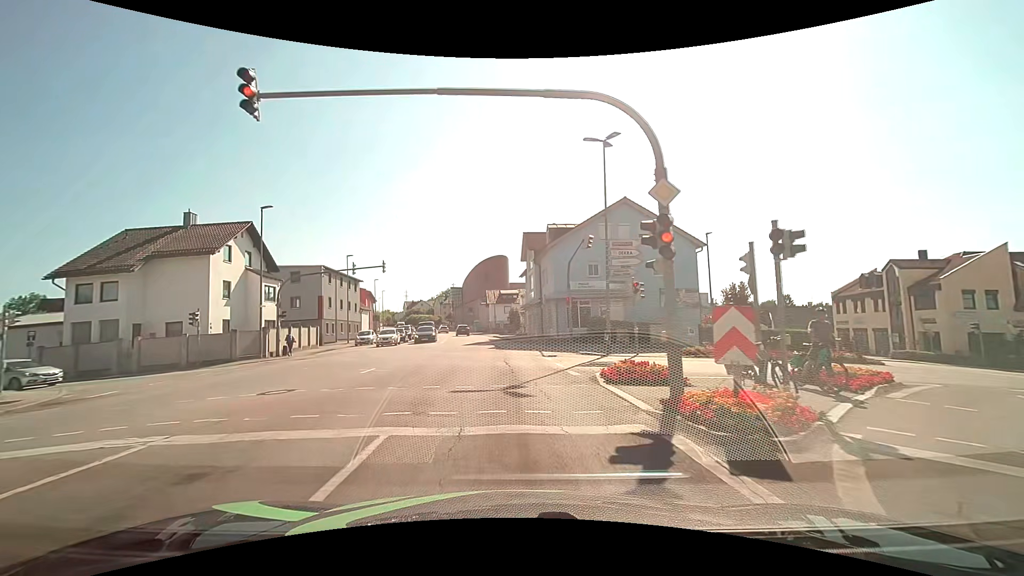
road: tertiary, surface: asphalt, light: Day
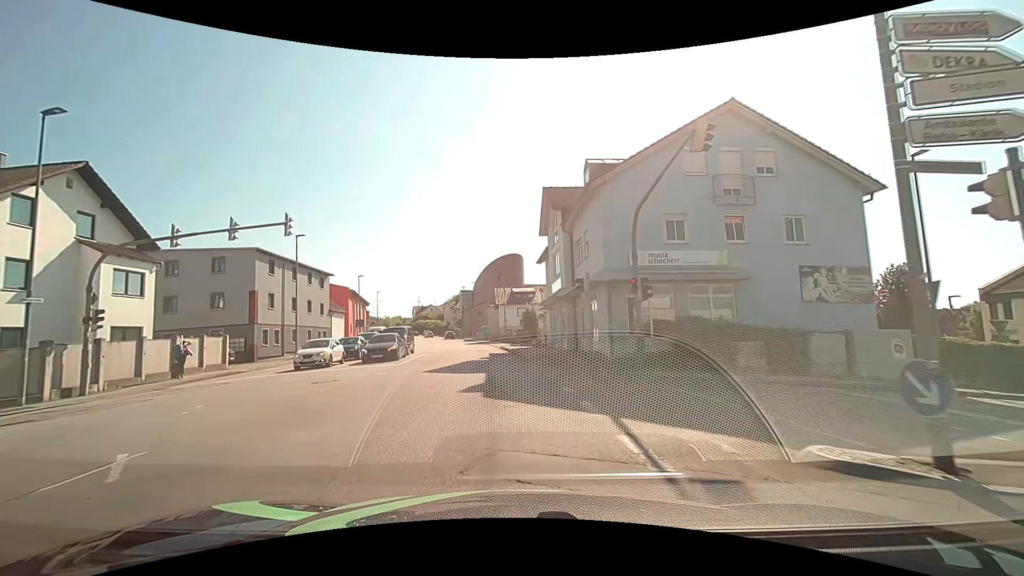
(-0.1, +17.3) m; -2°
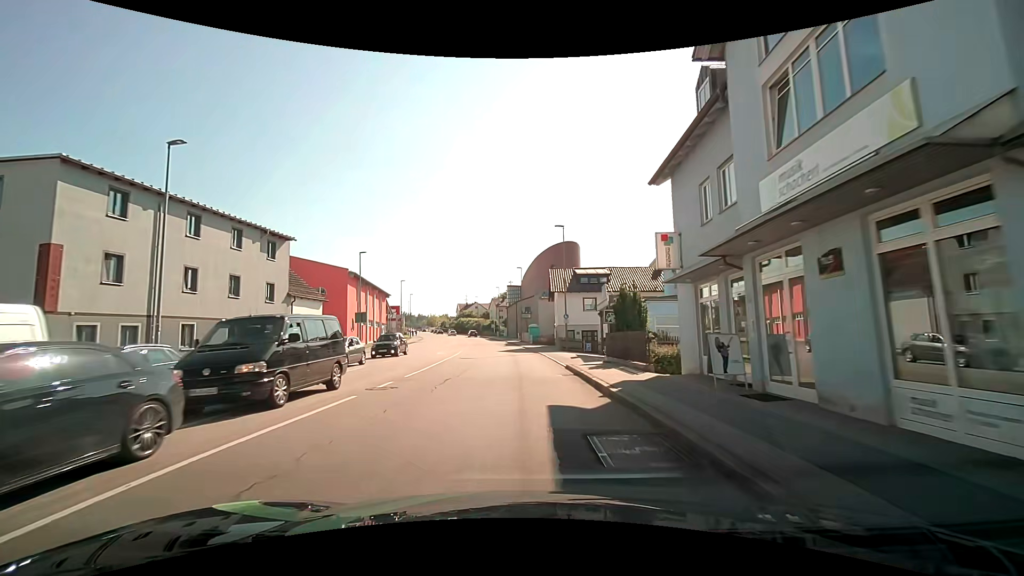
(-1.4, +22.9) m; -5°
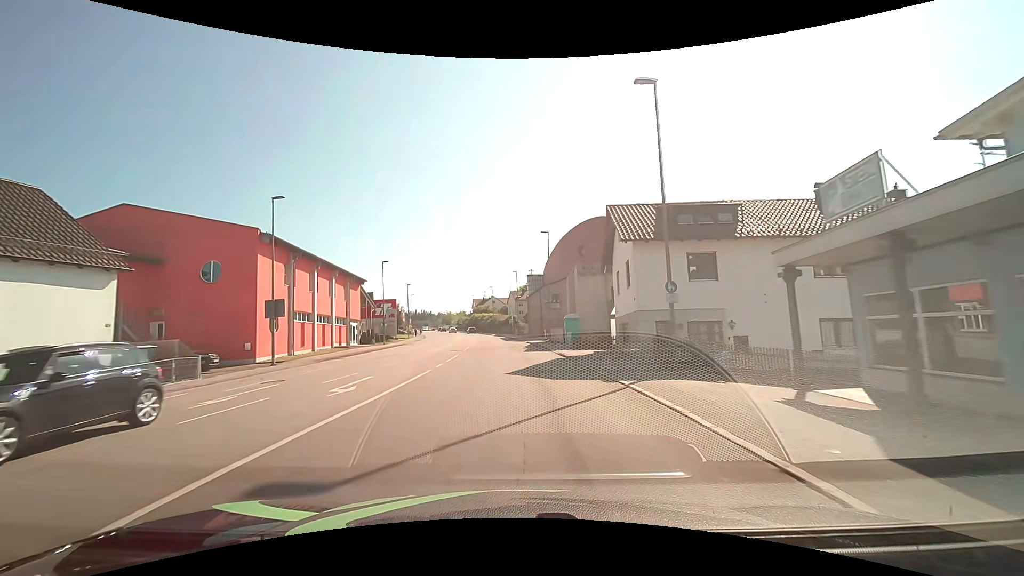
(-0.6, +23.4) m; -2°
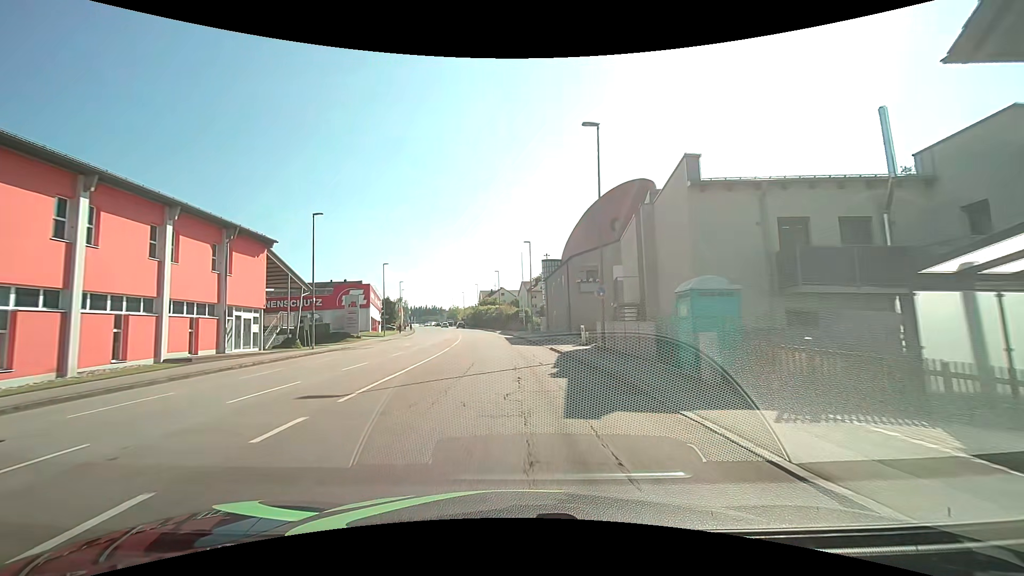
(-0.4, +23.8) m; -2°
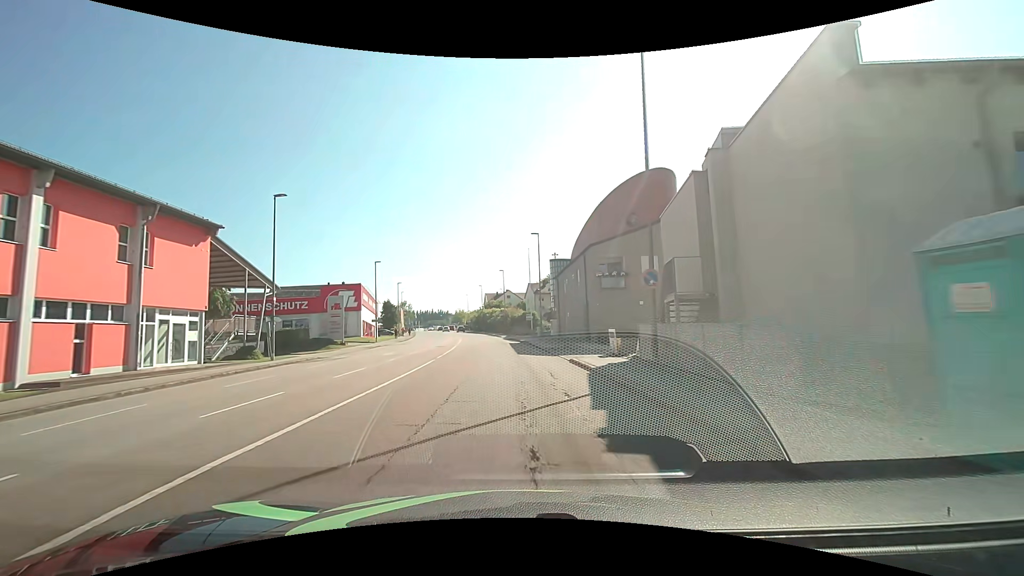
(-0.1, +7.1) m; -1°
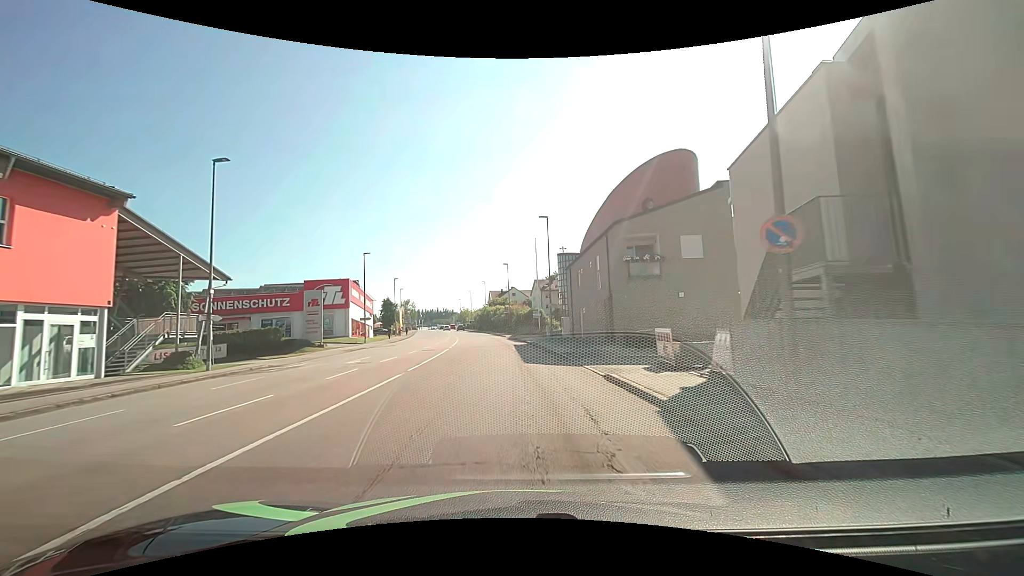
(0.0, +6.8) m; -1°
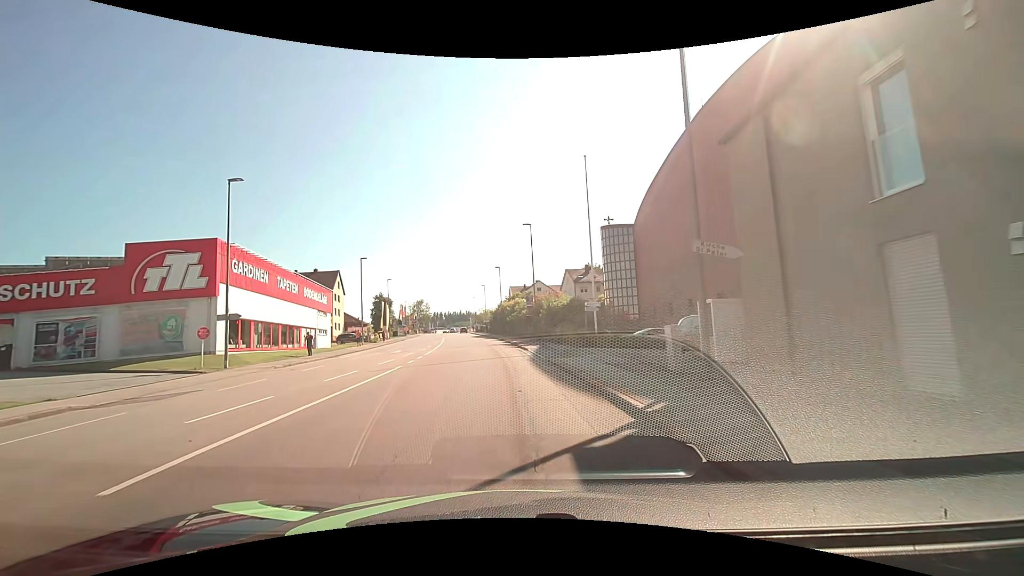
(-0.2, +30.0) m; -2°
(0, +10) (-1, +20) (-2, +30) (-2, +40) (-3, +50) (-4, +60) (-5, +70) (-7, +80) (-8, +90) (-10, +99) m
